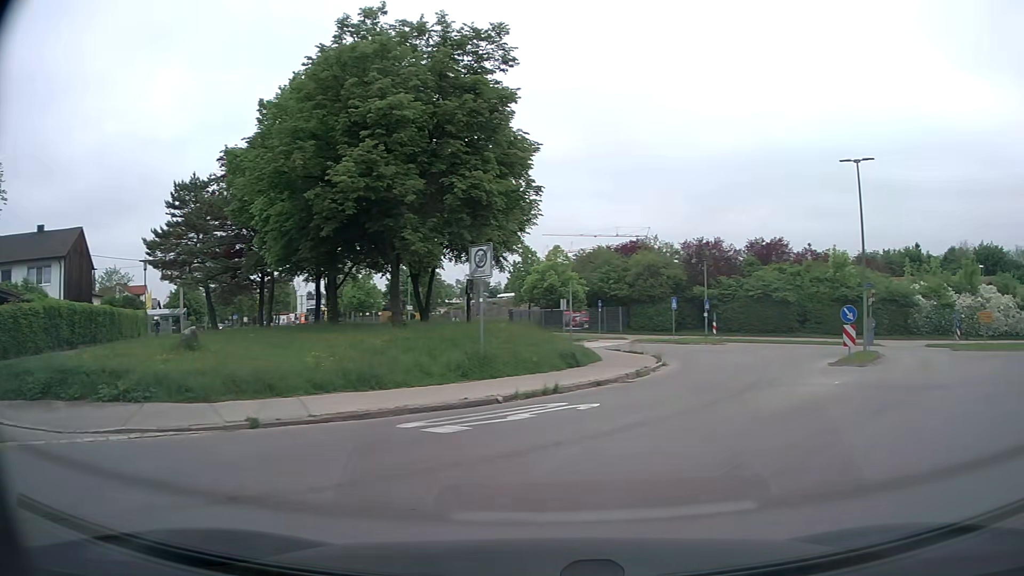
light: Day
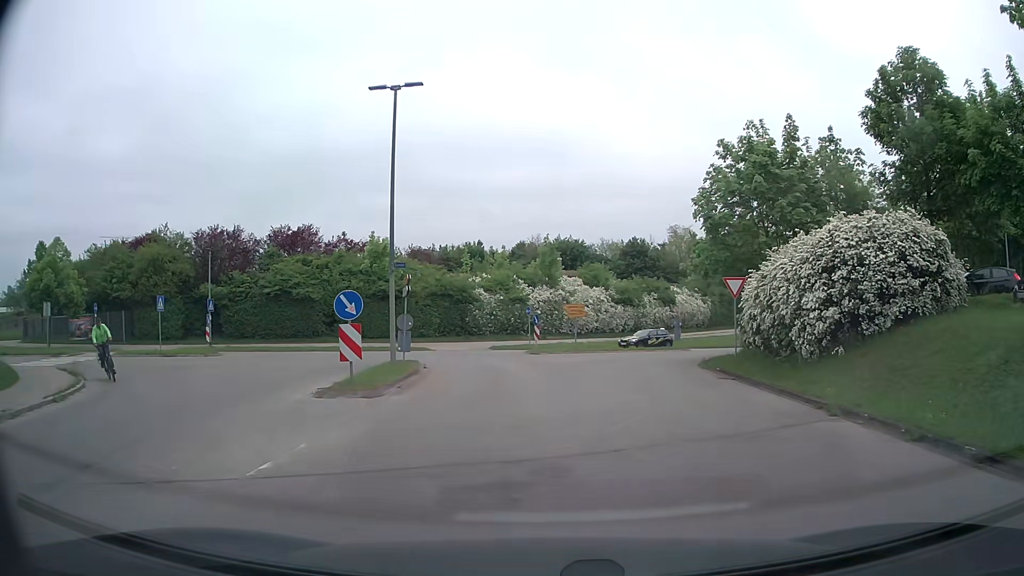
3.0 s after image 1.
(+4.3, +9.5) m; +37°
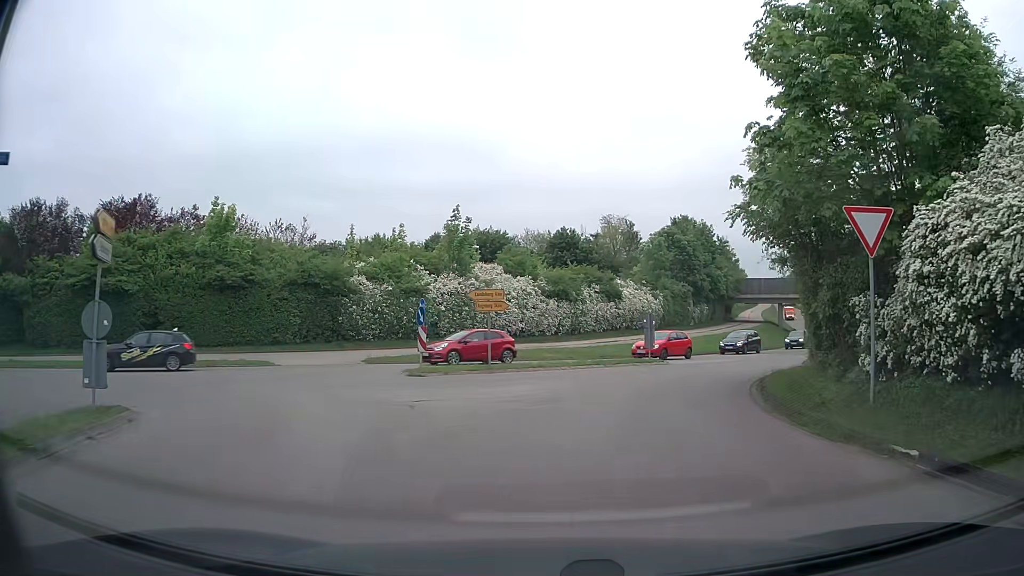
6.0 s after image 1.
(+0.7, +14.6) m; +6°
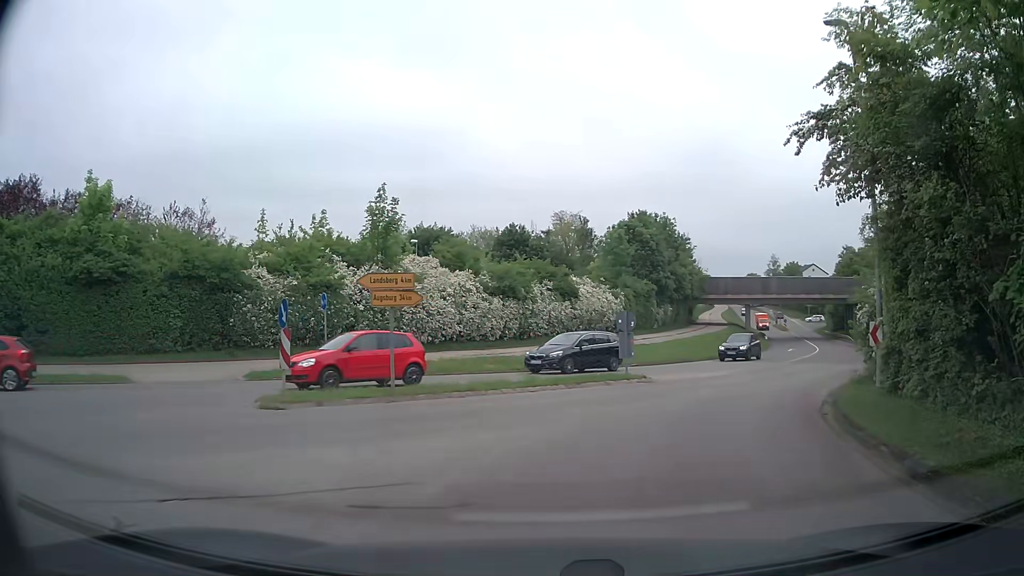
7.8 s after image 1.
(+0.3, +7.3) m; +5°
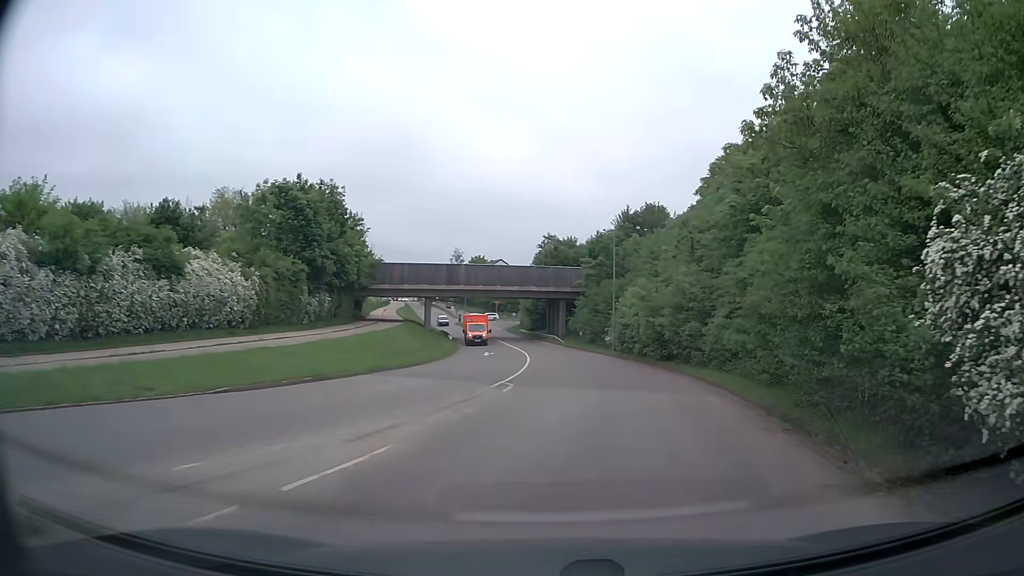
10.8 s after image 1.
(+3.5, +15.9) m; +28°
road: tertiary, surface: asphalt
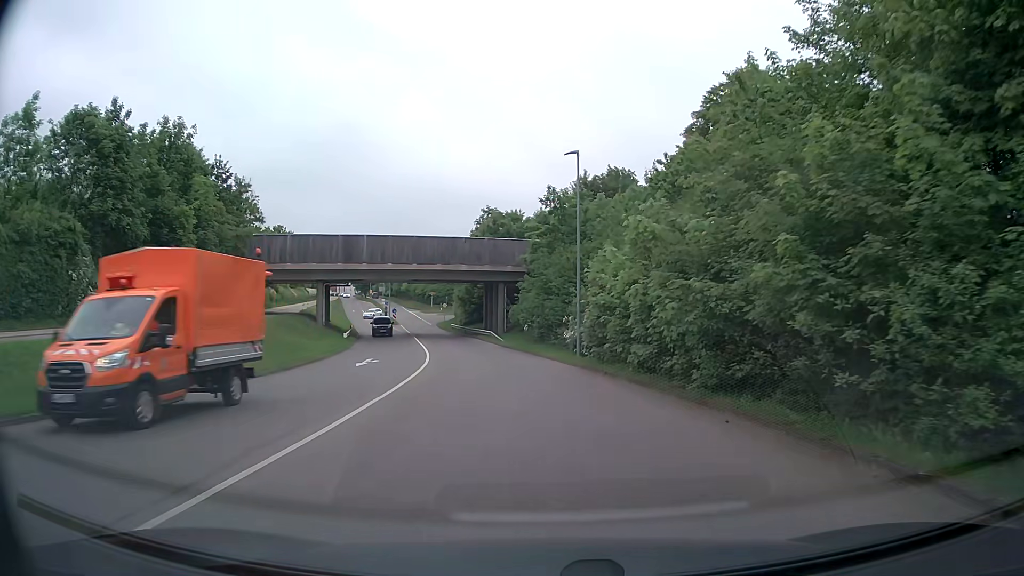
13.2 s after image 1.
(+1.0, +20.0) m; +3°
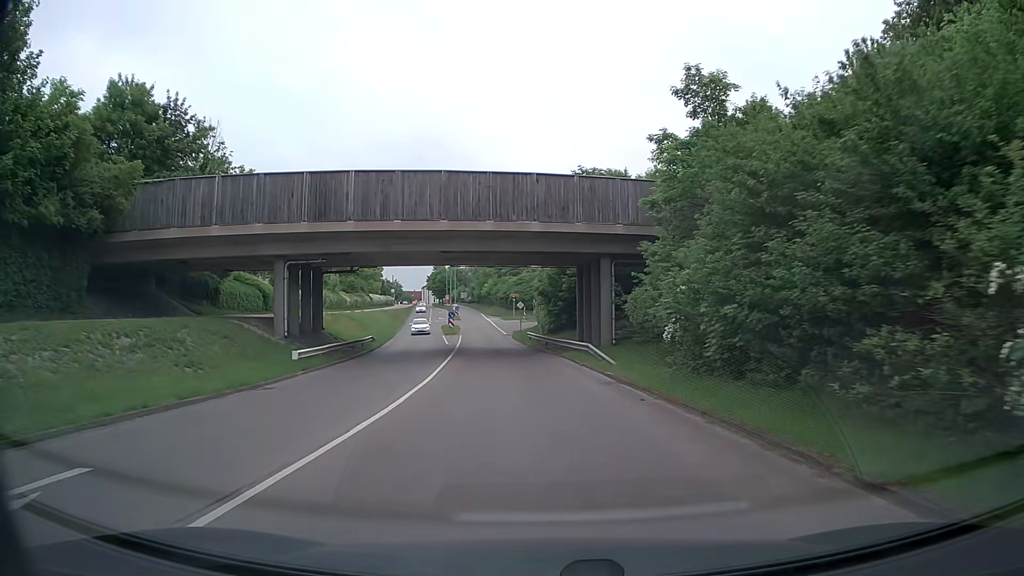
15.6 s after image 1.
(-1.6, +25.3) m; -9°
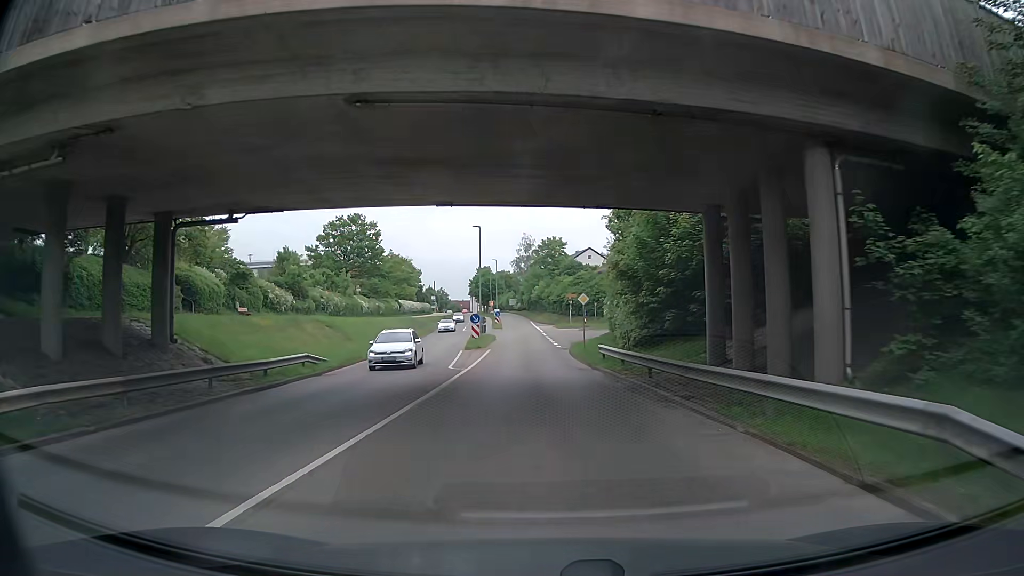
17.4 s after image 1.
(-0.8, +21.5) m; -4°
(0, +10) (0, +20) (0, +30) (-1, +40) (-1, +50) (-1, +60) (-2, +70) (-2, +80) (-3, +90) (-4, +100) m
